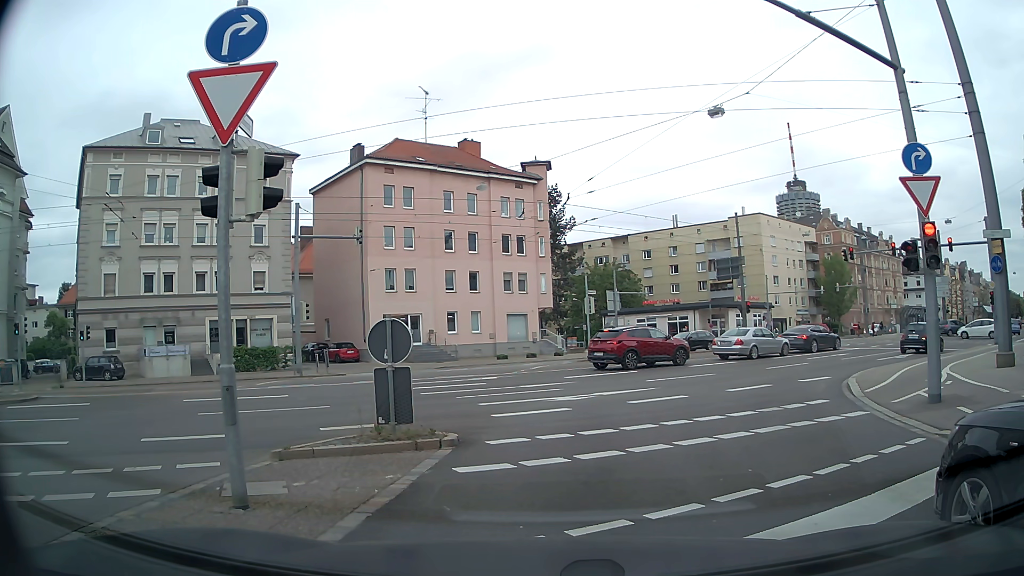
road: secondary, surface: asphalt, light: Day
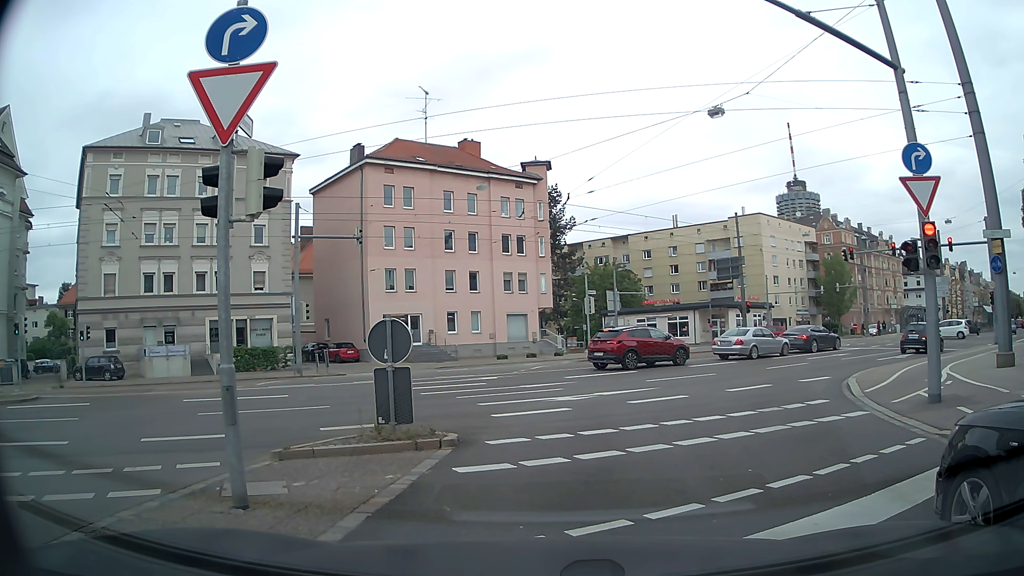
(0.0, 0.0) m; 0°
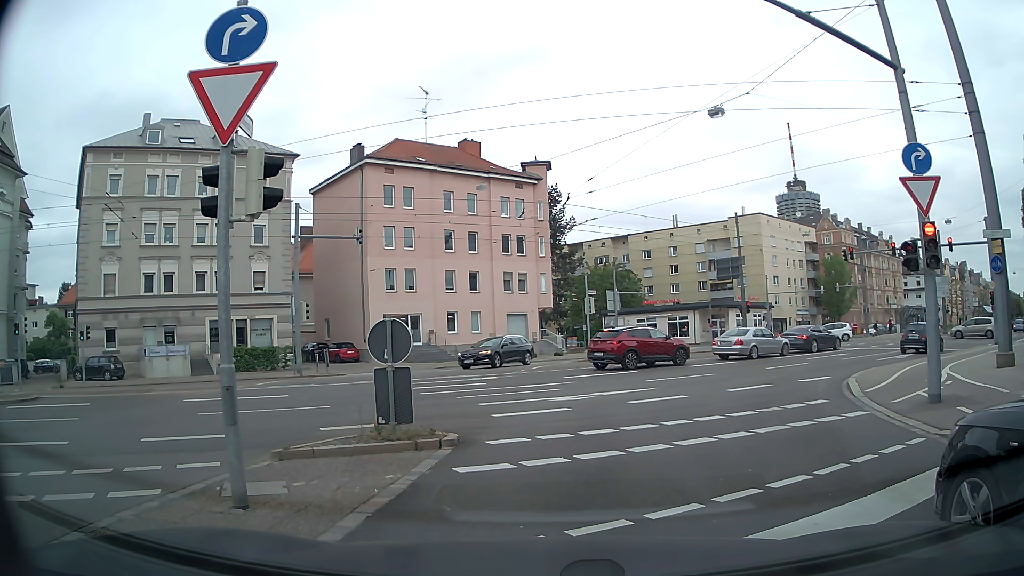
(0.0, 0.0) m; 0°
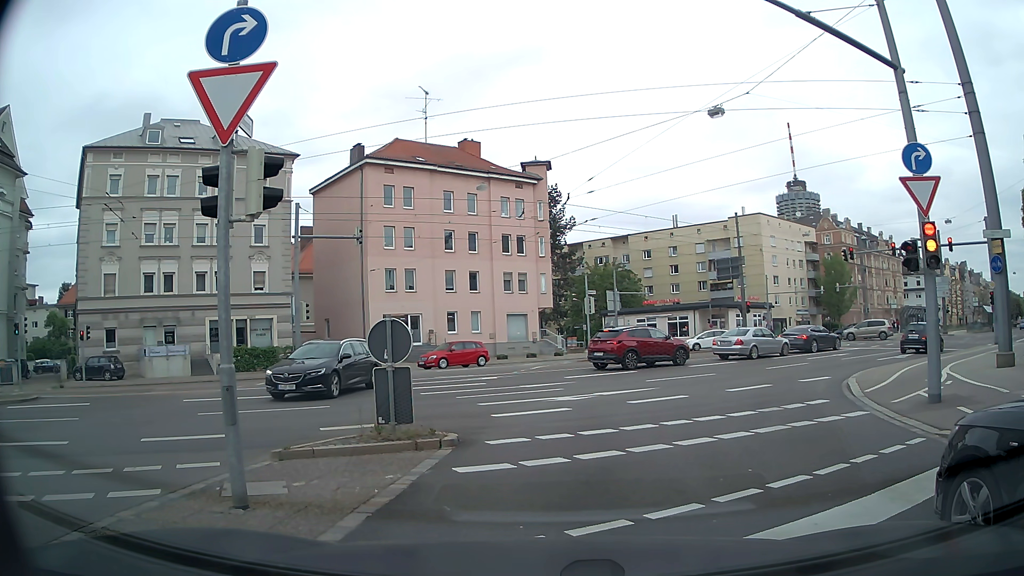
(0.0, 0.0) m; 0°
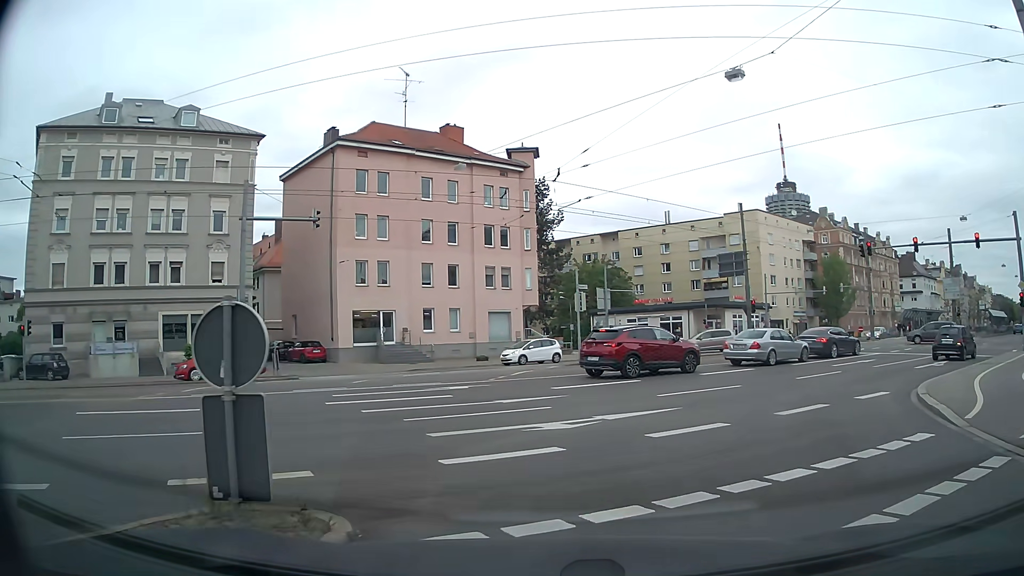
(0.0, +4.7) m; 0°
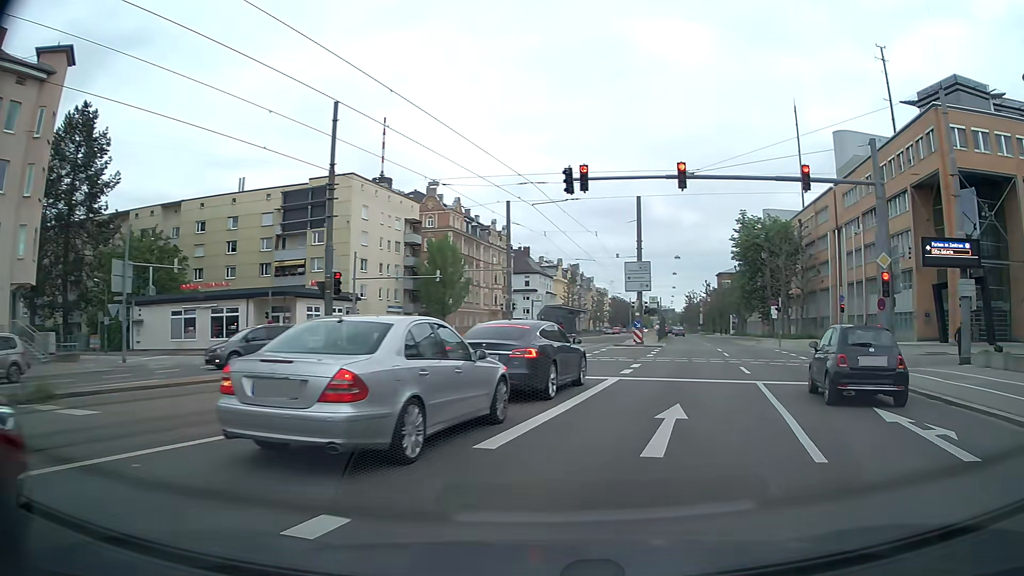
(+5.2, +19.2) m; +37°
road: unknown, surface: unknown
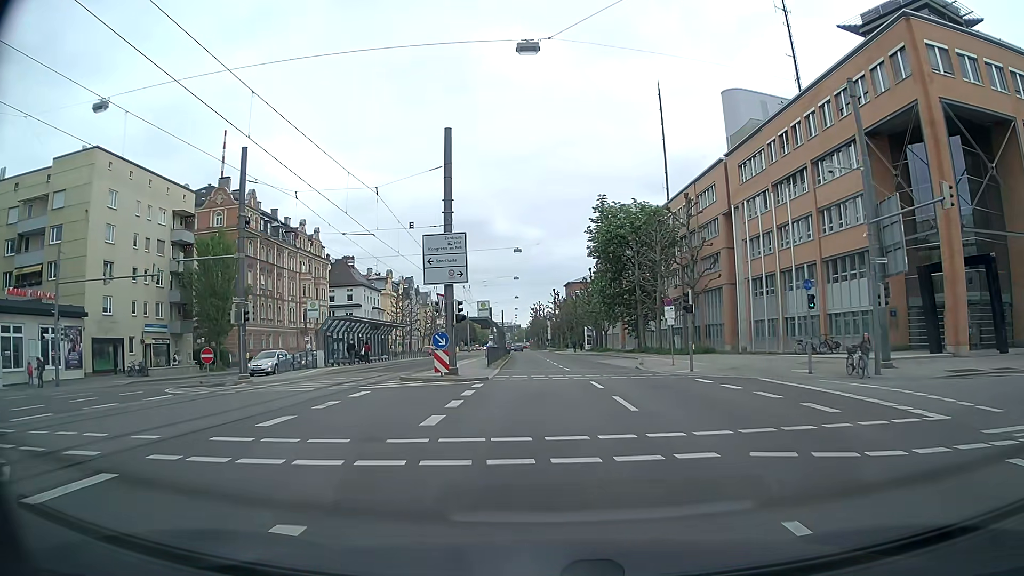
(+3.6, +18.9) m; +12°
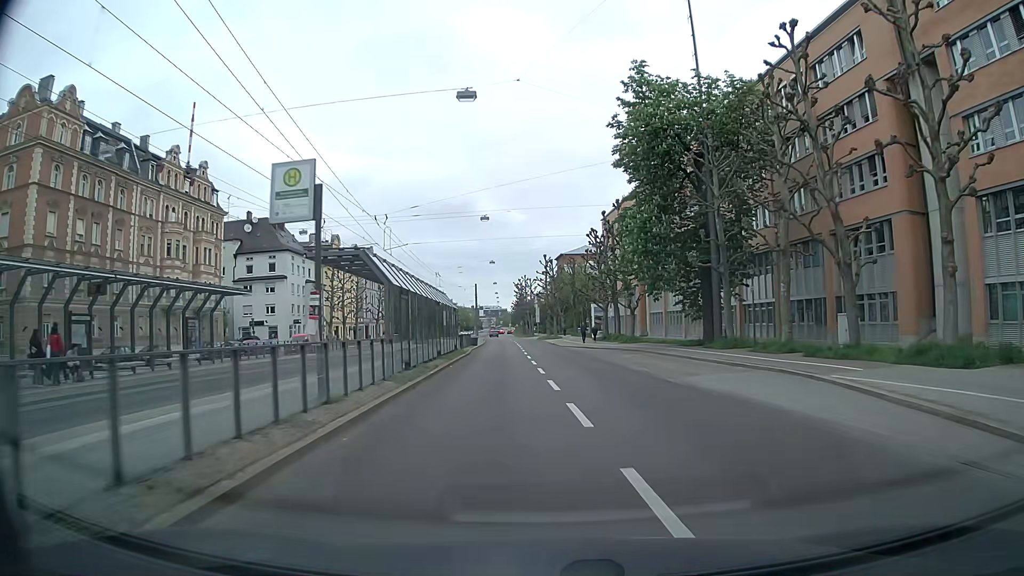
(0.0, +35.2) m; +1°
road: secondary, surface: asphalt
(0, +10) (0, +20) (0, +30) (0, +40) (0, +50) (-1, +60) (-1, +70) (-2, +80) (-3, +90) (-4, +100) m
